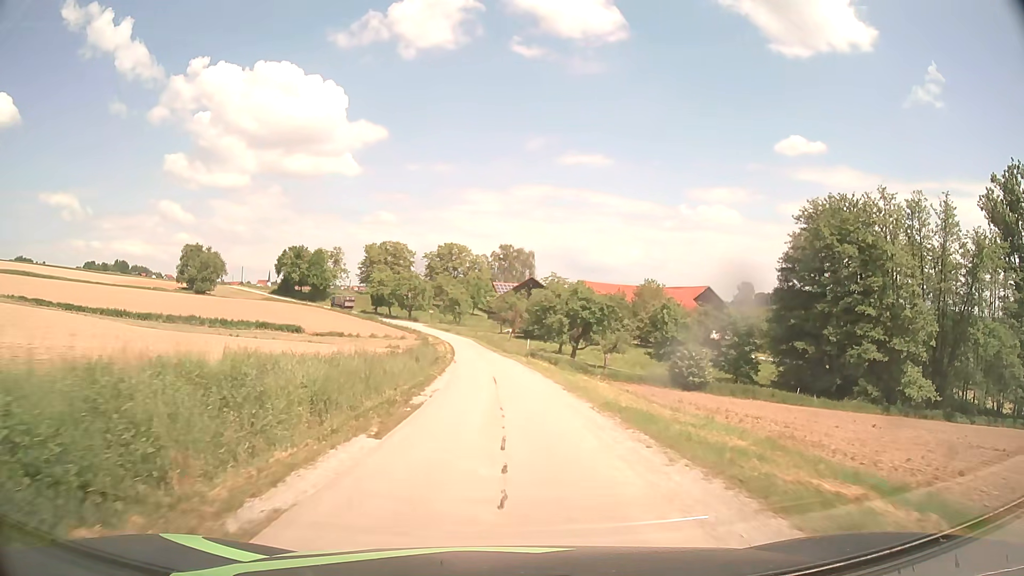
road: unclassified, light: Day
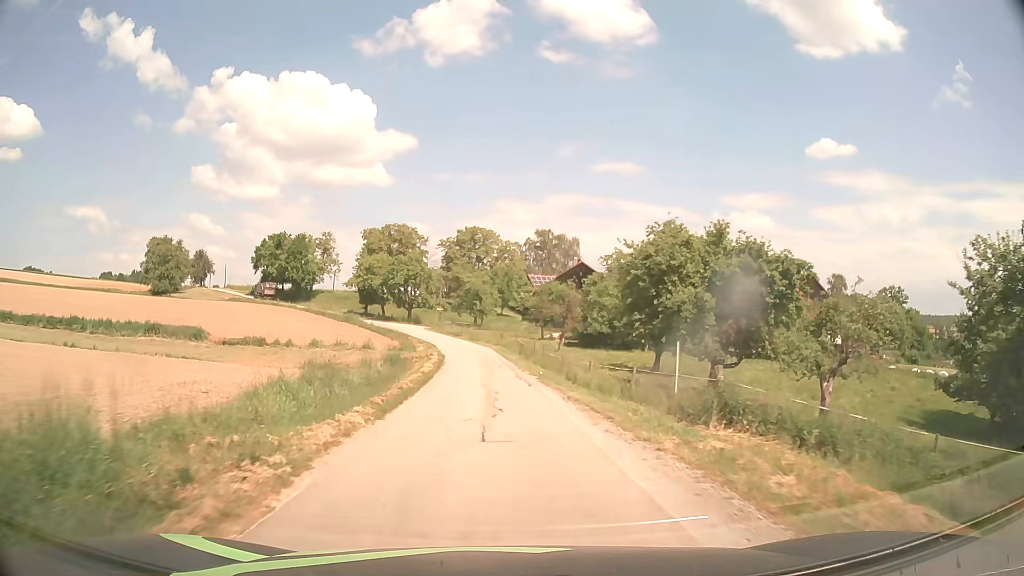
(-0.8, +39.0) m; -3°
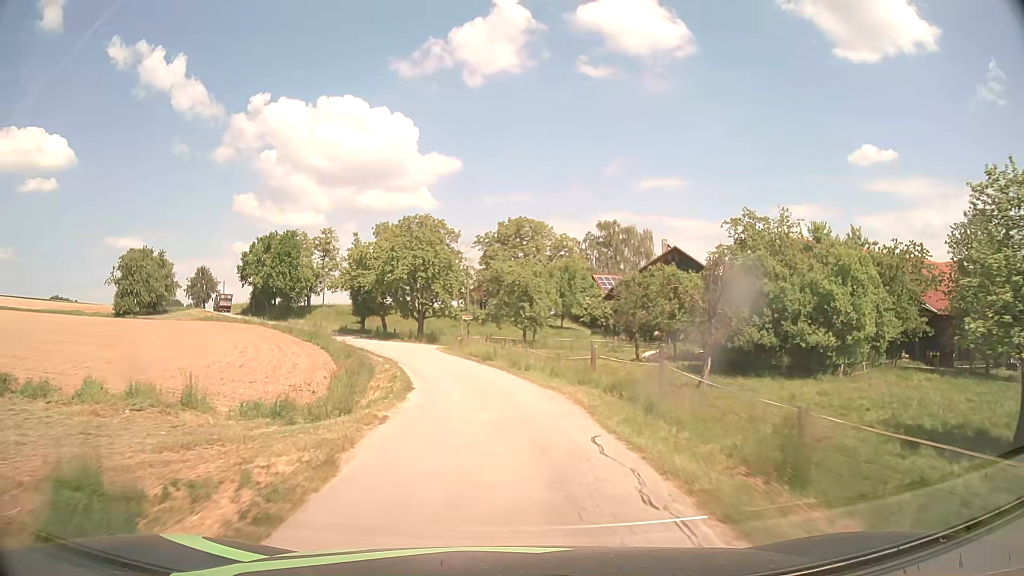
(-1.0, +32.1) m; -4°
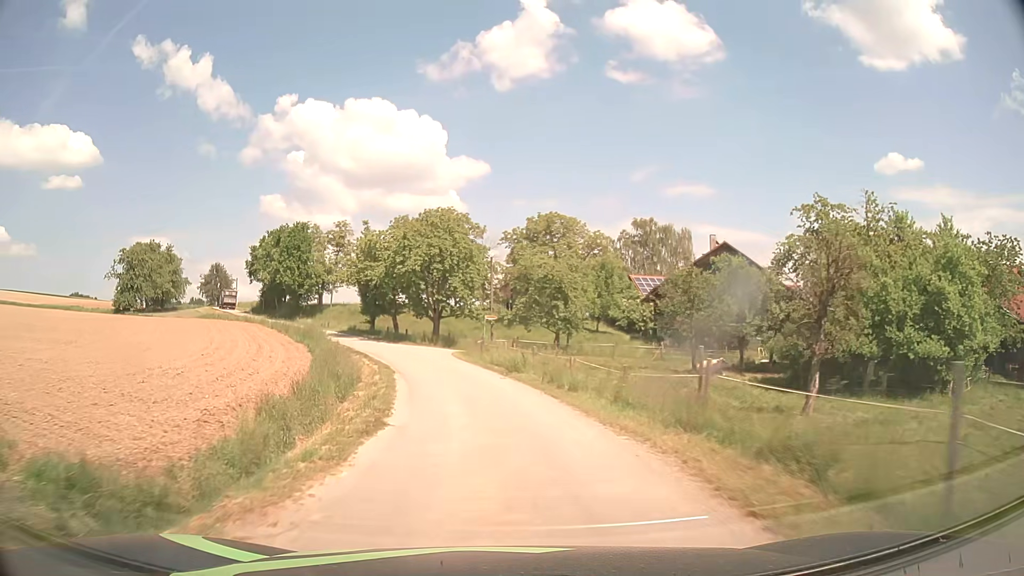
(-0.2, +8.0) m; -3°
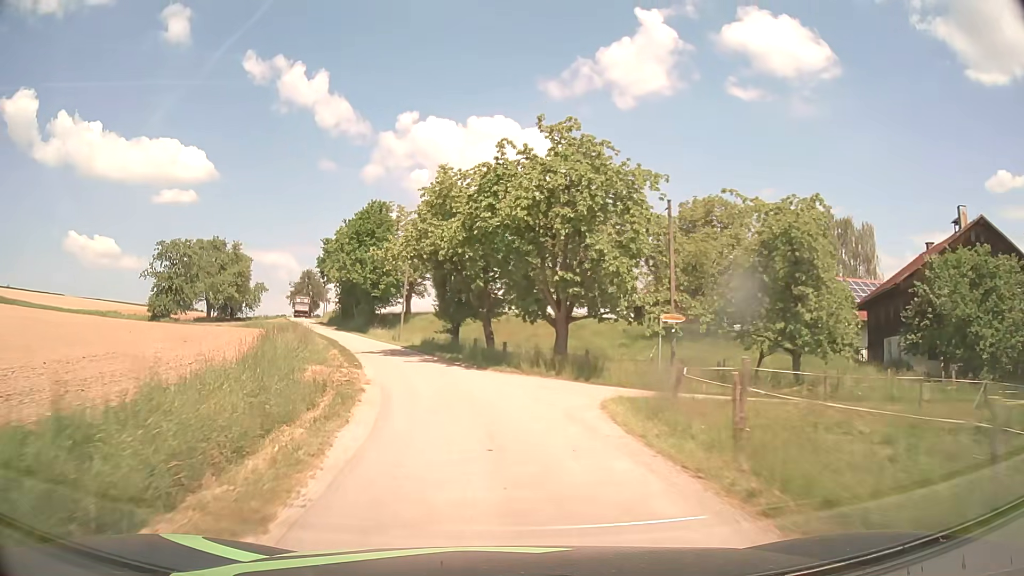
(-1.9, +23.8) m; -11°
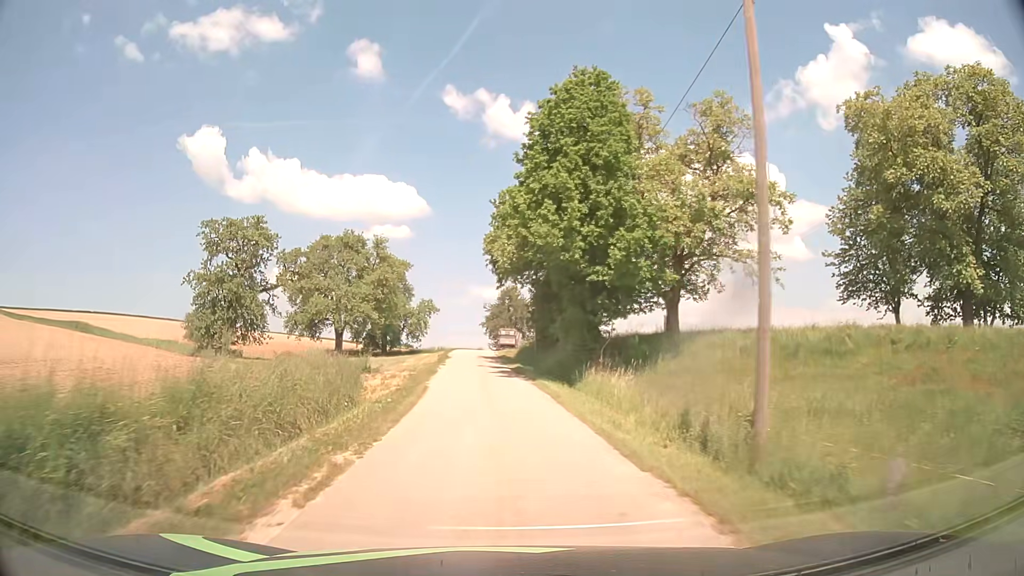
(-7.1, +38.8) m; -20°
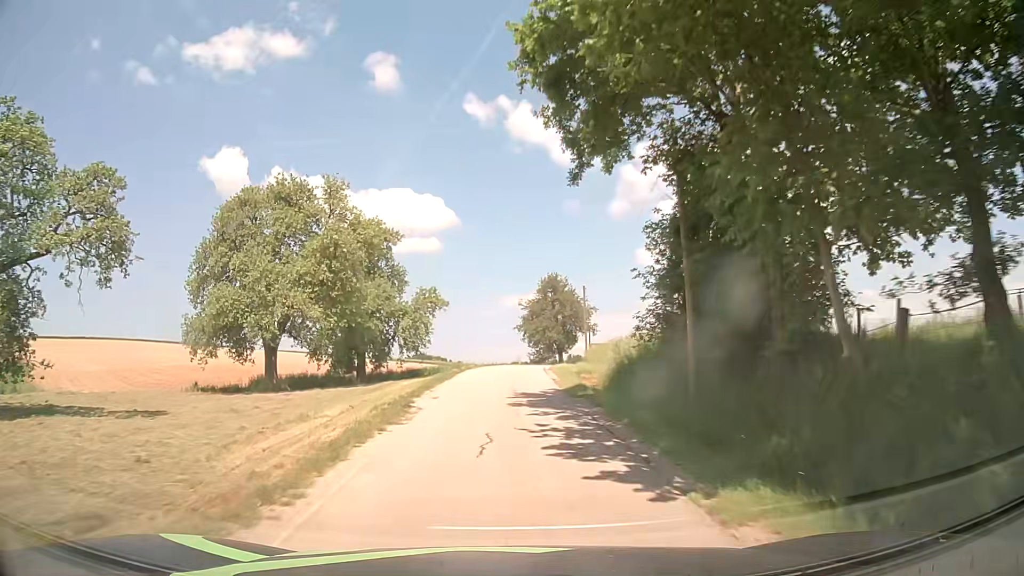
(-0.7, +31.7) m; -3°
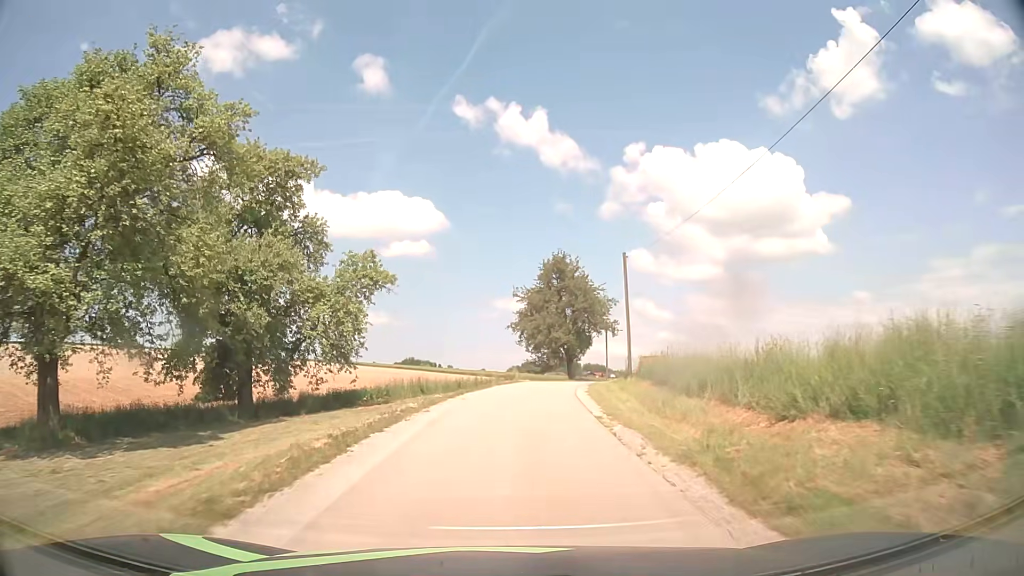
(+0.2, +22.2) m; +1°
(0, +10) (+1, +20) (+2, +30) (+3, +40) (+6, +50) (+9, +59) (+12, +68) (+16, +78) (+20, +87) (+24, +96) m
